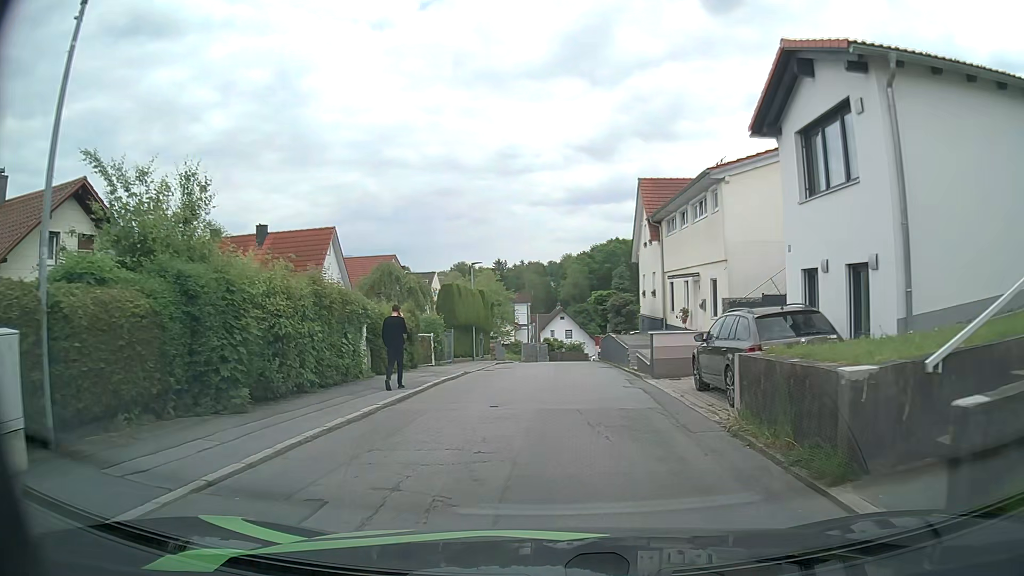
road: residential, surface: asphalt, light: Day
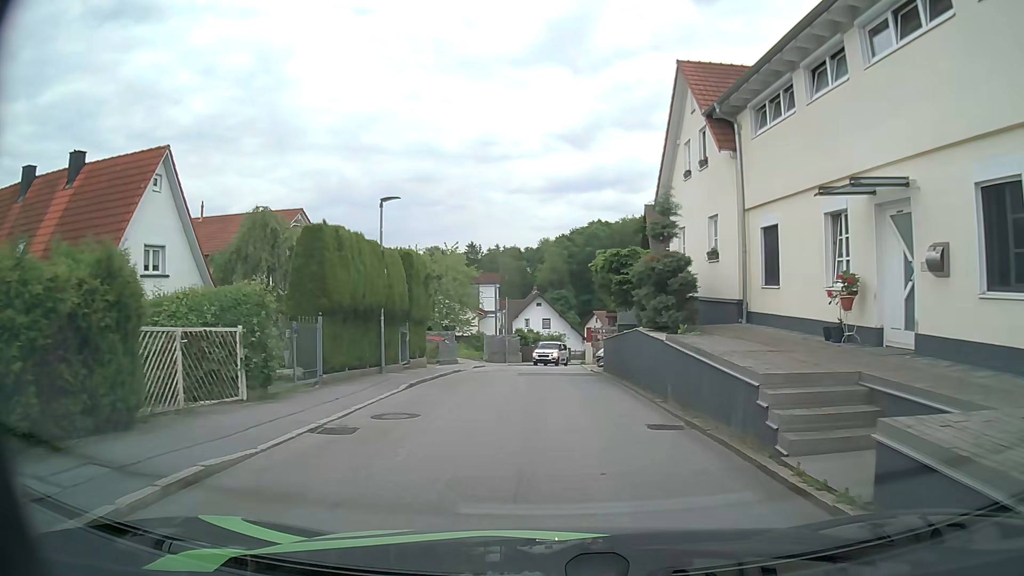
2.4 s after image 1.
(0.0, +15.8) m; +1°
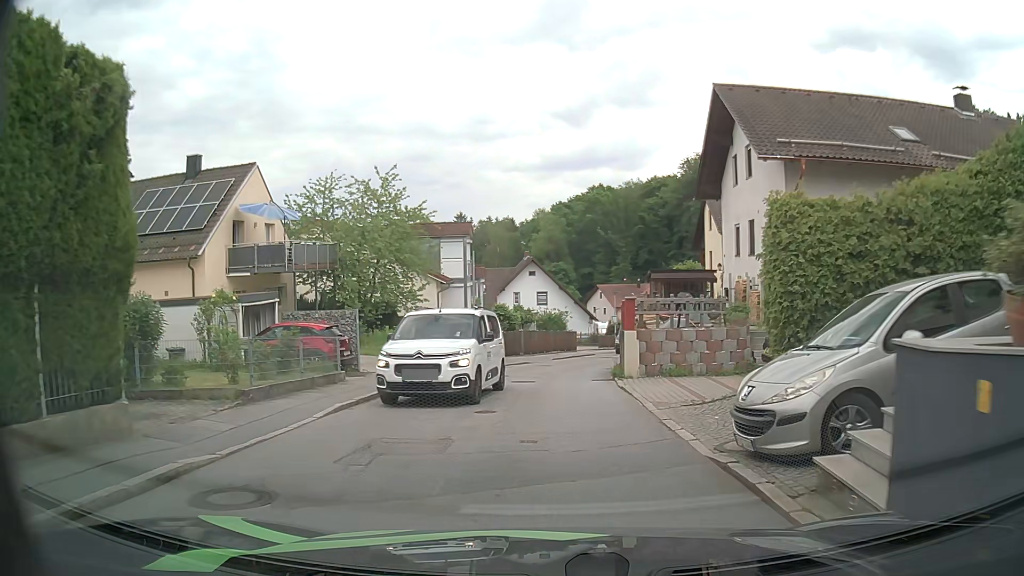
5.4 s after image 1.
(+0.1, +20.3) m; 0°
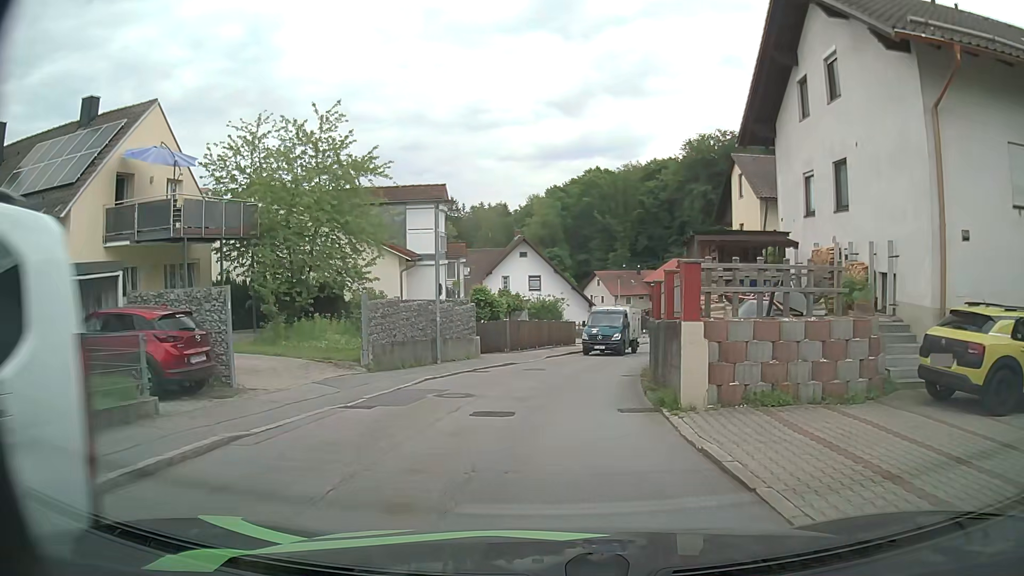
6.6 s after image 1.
(+0.2, +8.2) m; +2°
